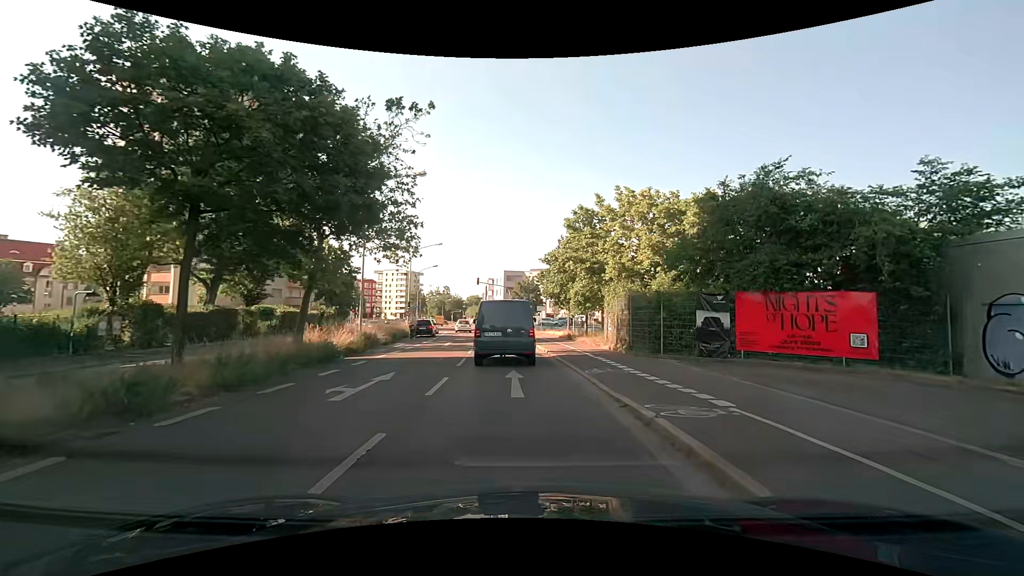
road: secondary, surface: asphalt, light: Day
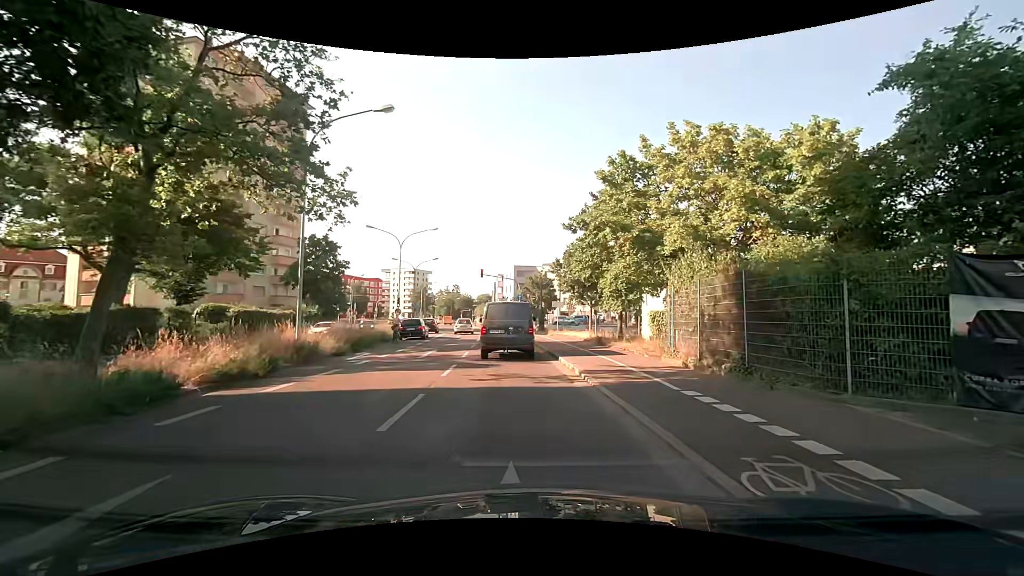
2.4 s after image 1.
(-0.1, +9.0) m; -1°
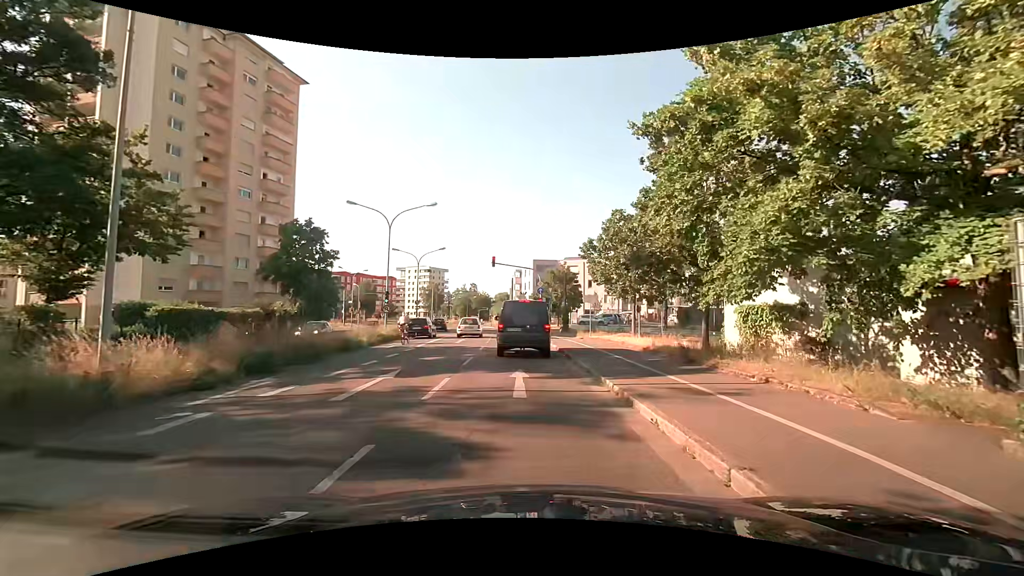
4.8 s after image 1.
(-0.3, +9.9) m; -2°
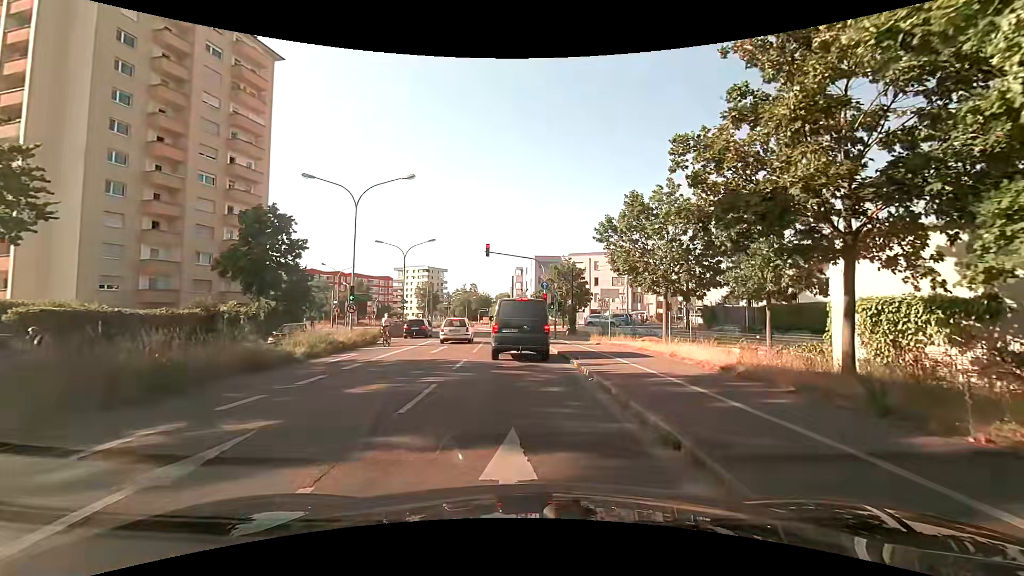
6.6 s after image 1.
(-0.1, +7.3) m; -1°
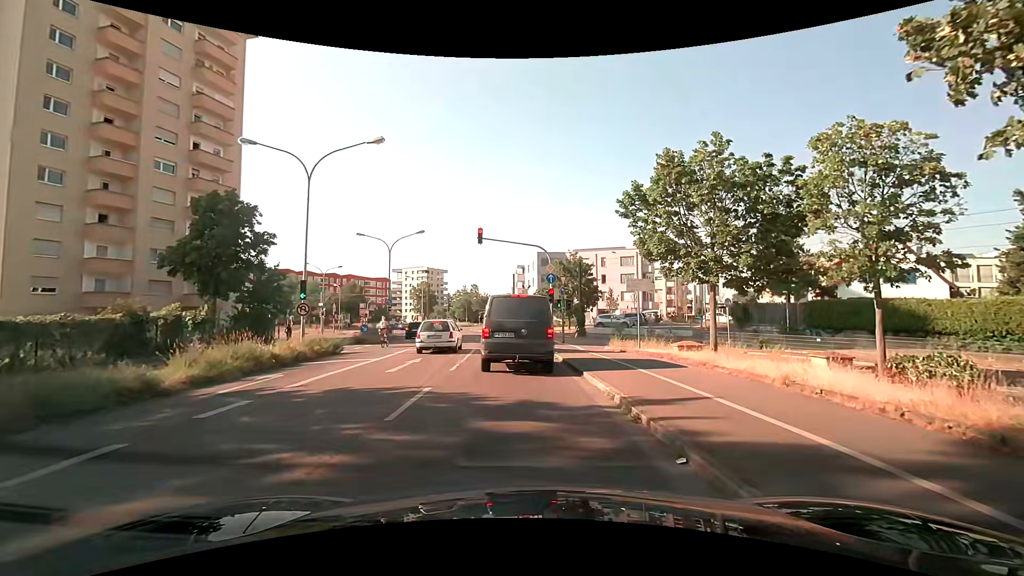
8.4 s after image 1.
(0.0, +6.3) m; +1°
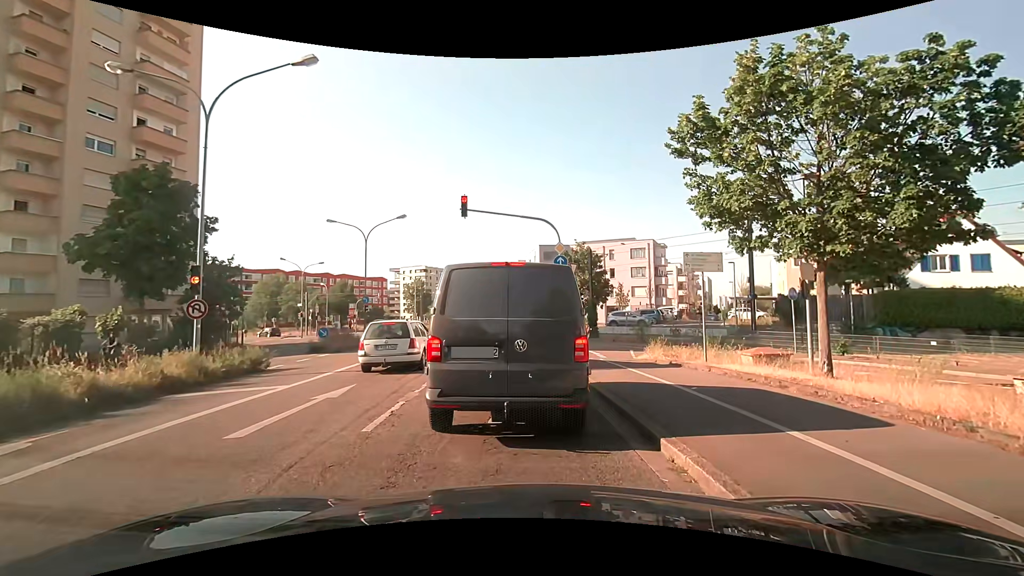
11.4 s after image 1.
(-0.1, +7.0) m; -1°
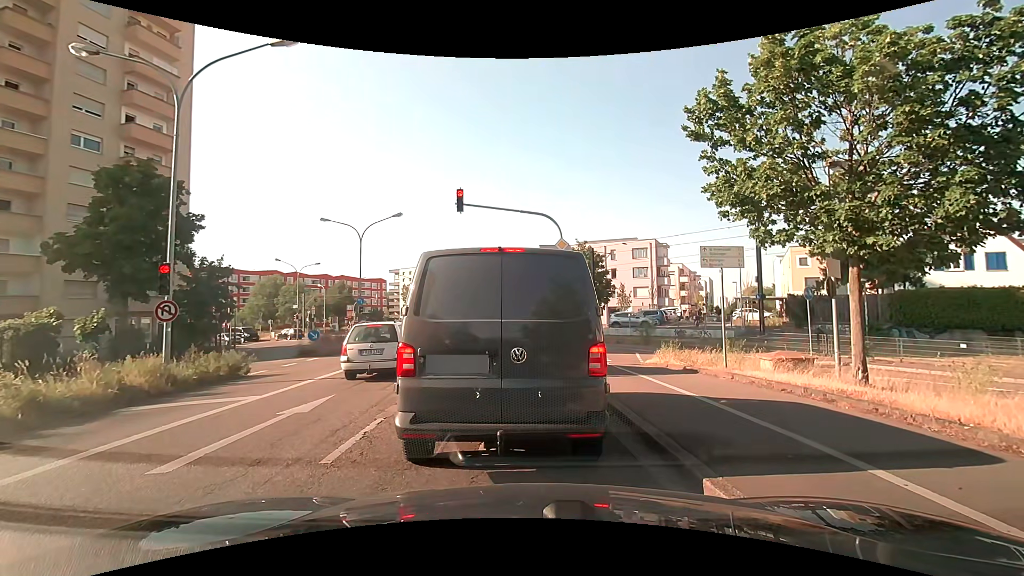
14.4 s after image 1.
(0.0, +1.3) m; 0°
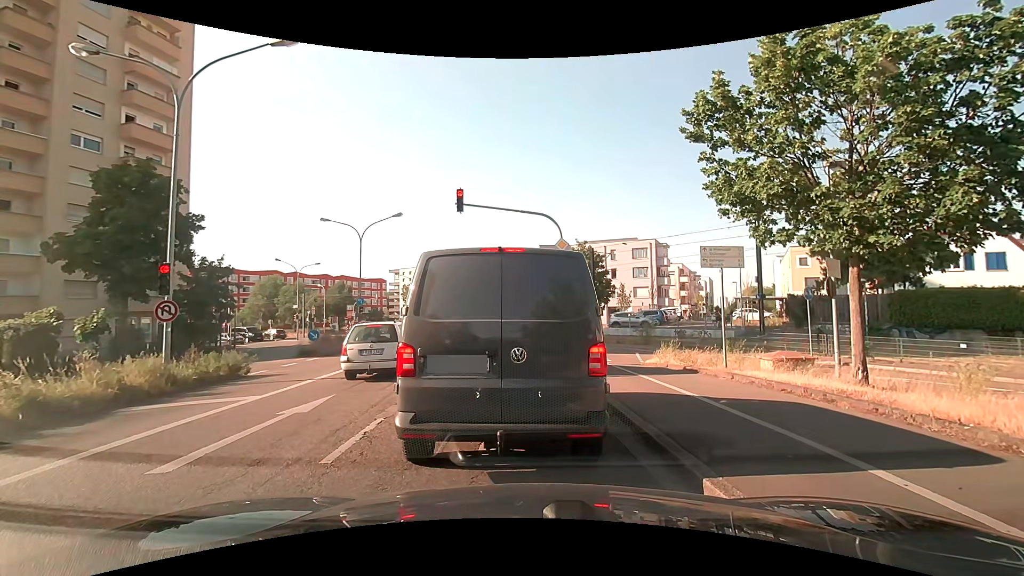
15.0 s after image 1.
(0.0, 0.0) m; 0°
(0, +10) (-1, +20) (-2, +30) (-3, +40) (-5, +50) (-6, +60) (-8, +69) (-10, +79) (-12, +89) (-14, +99) m
